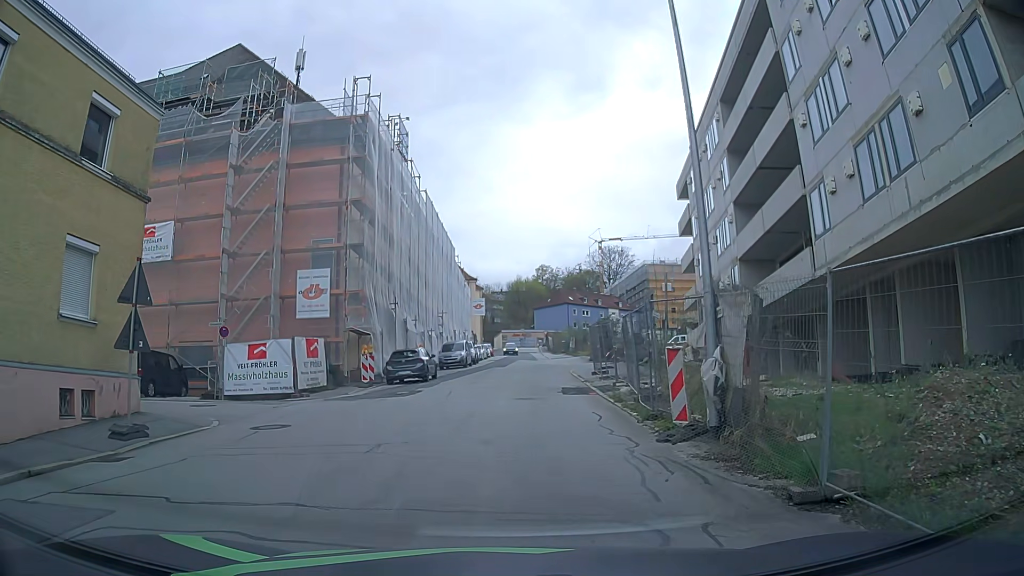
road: residential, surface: asphalt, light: Day
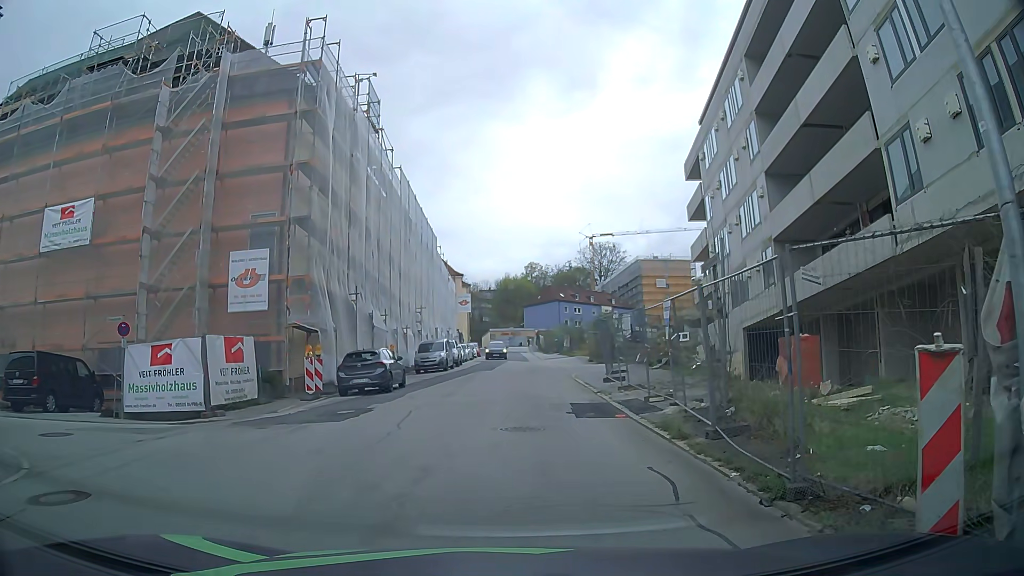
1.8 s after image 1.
(+0.1, +6.2) m; +3°
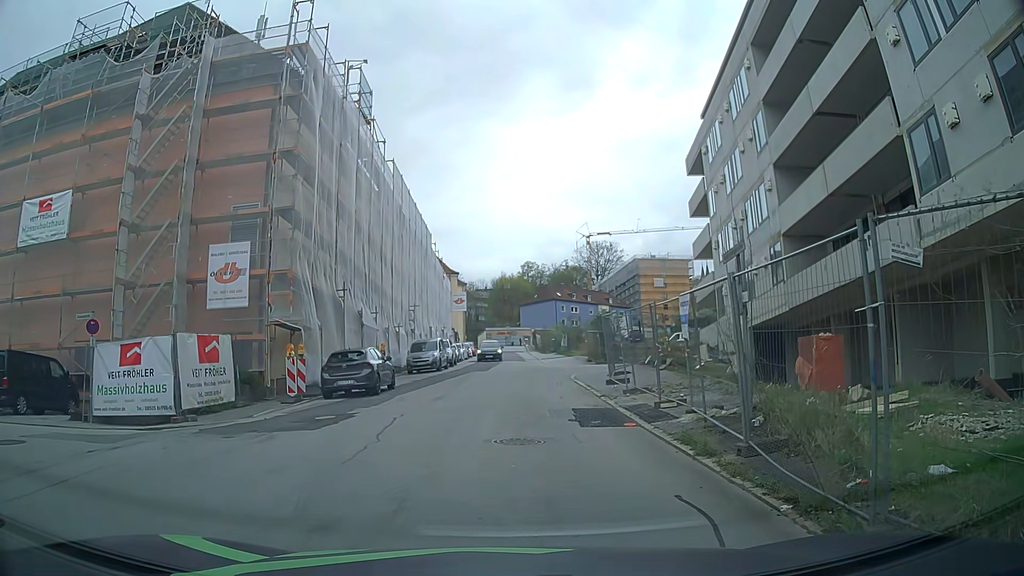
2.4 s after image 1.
(0.0, +1.4) m; -2°
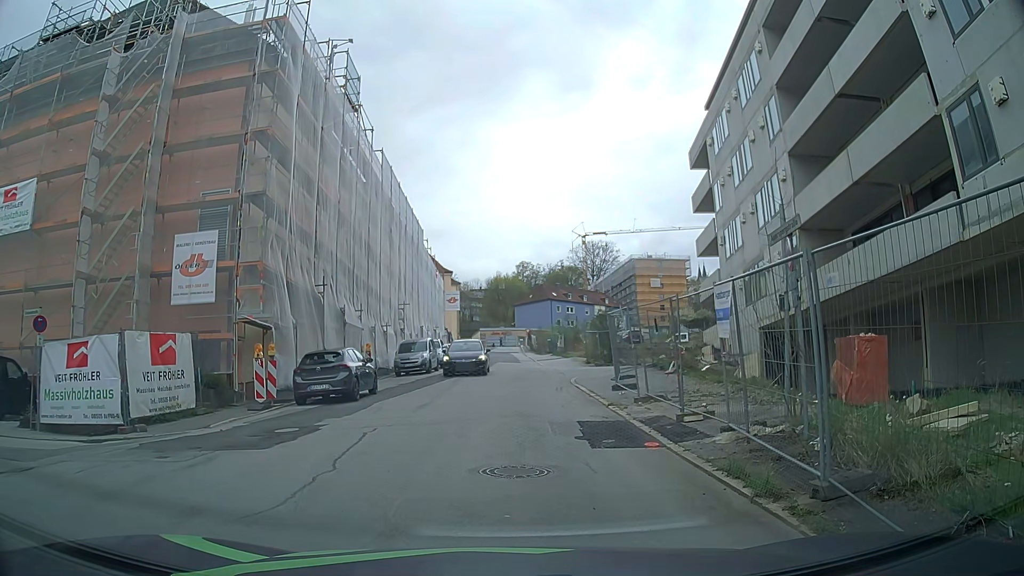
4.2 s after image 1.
(-0.1, +2.1) m; -2°
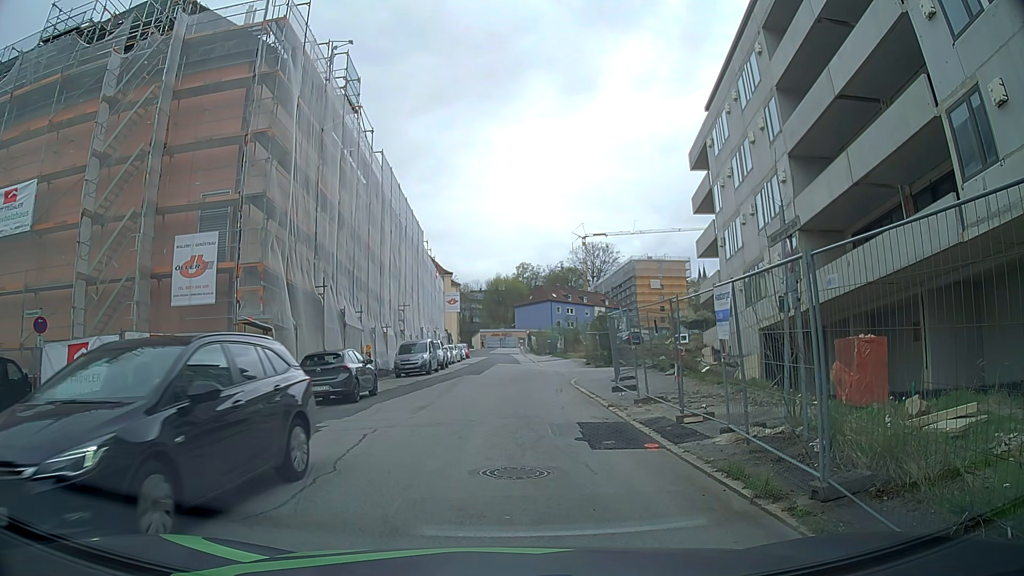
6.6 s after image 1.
(0.0, +0.2) m; 0°
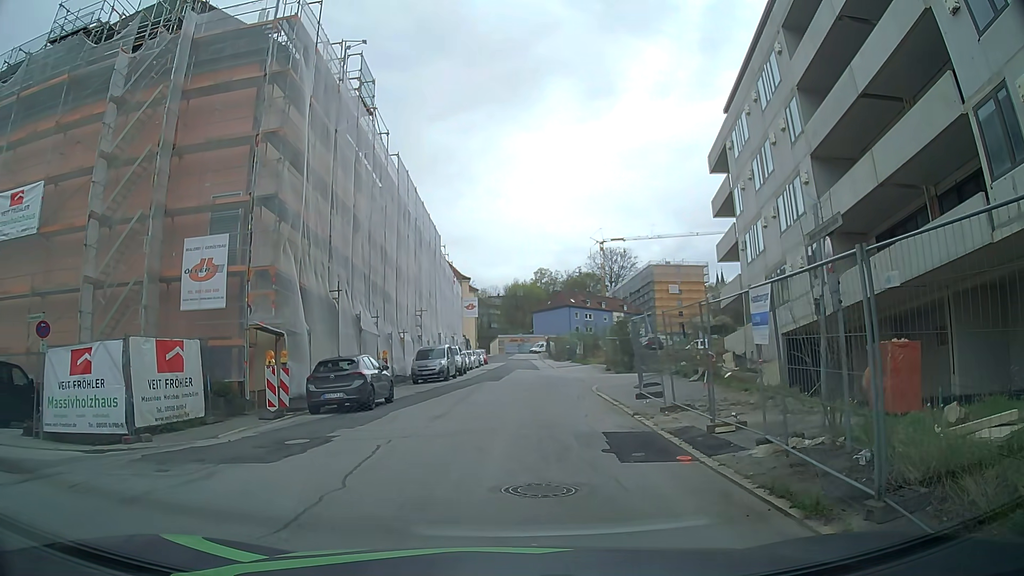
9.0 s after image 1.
(0.0, +0.6) m; 0°
